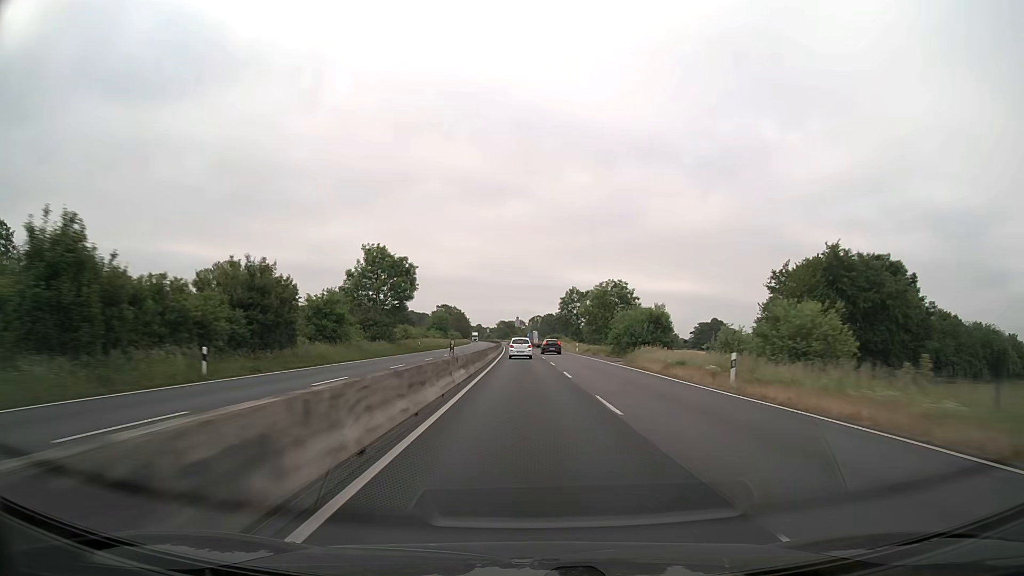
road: trunk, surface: asphalt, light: Day
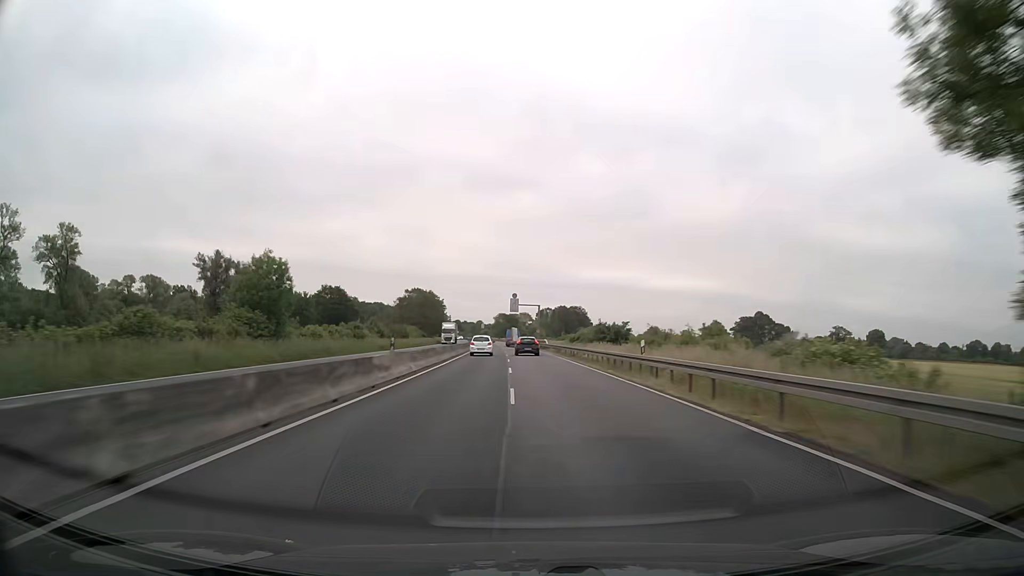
(+0.4, +94.8) m; 0°
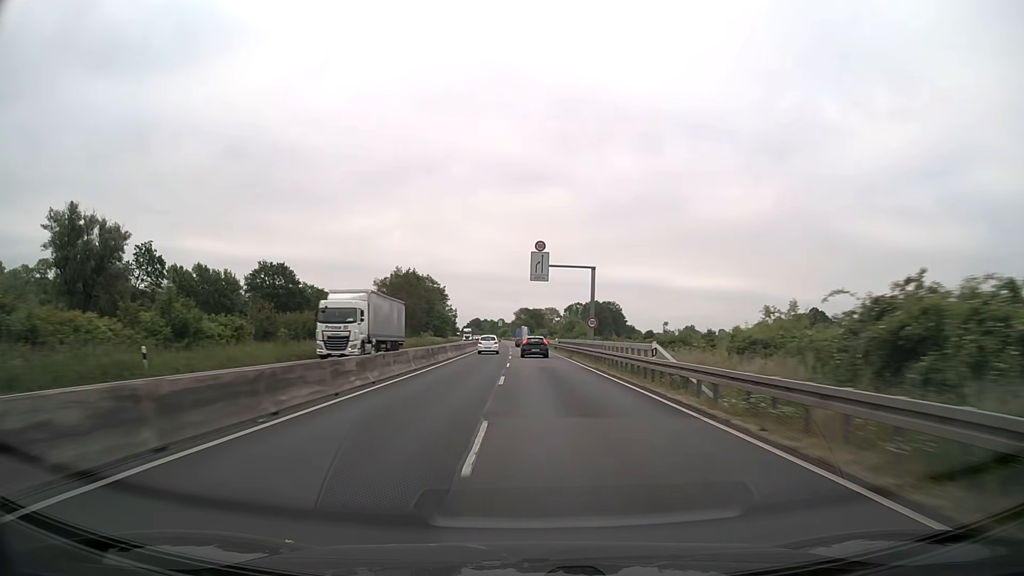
(-1.3, +54.6) m; -2°
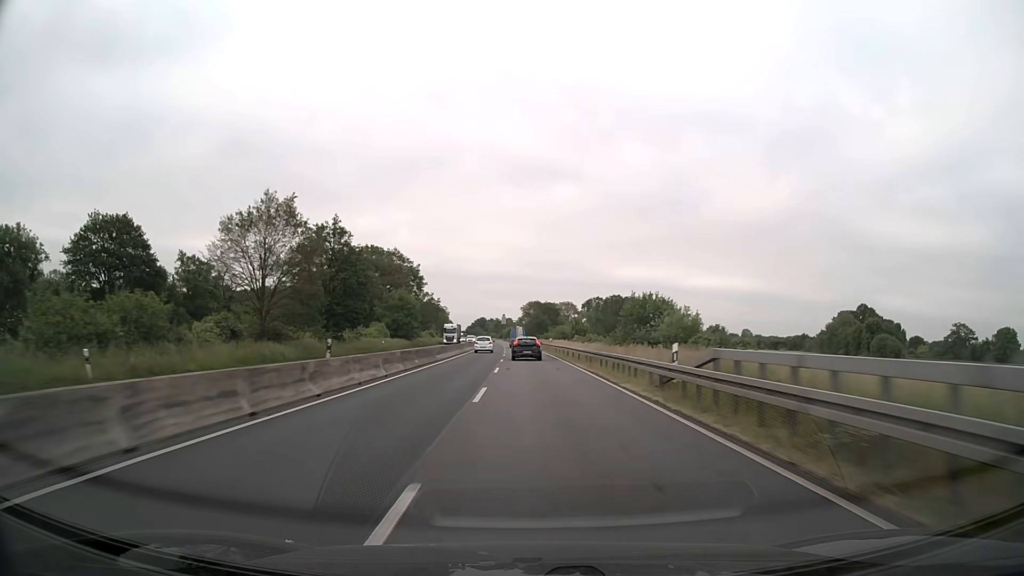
(-0.3, +52.3) m; -1°
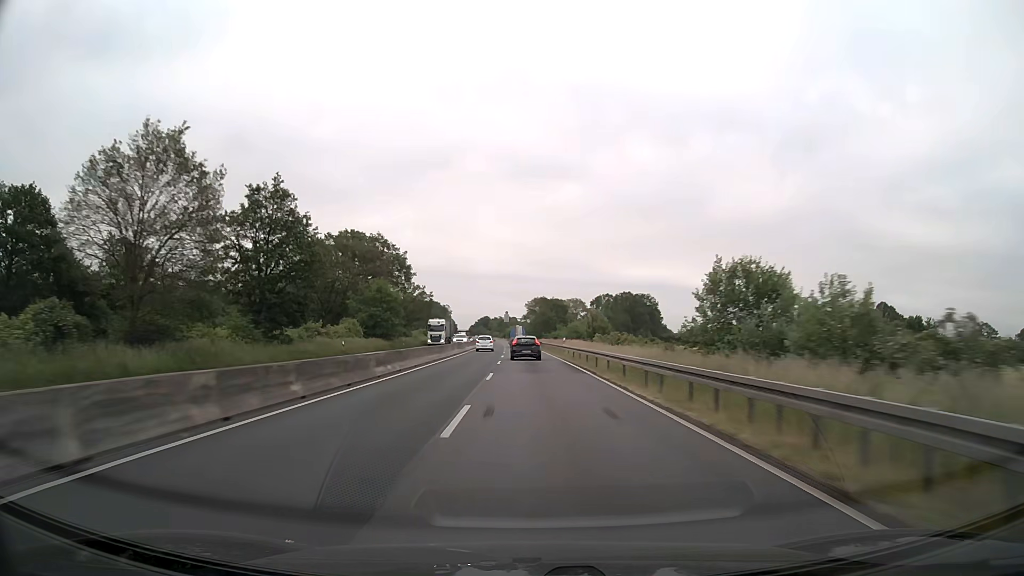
(0.0, +17.0) m; 0°
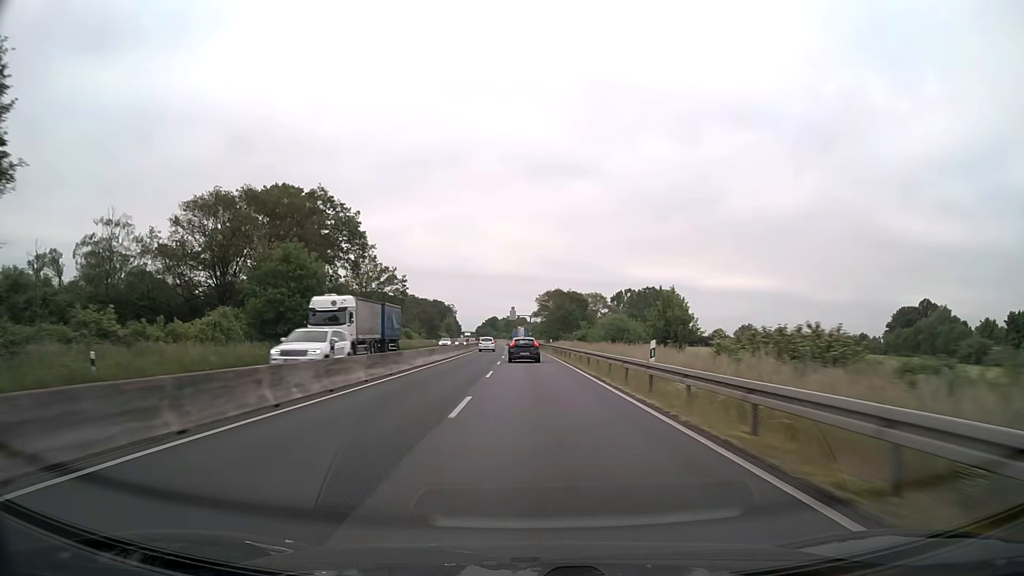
(-0.2, +33.5) m; -1°
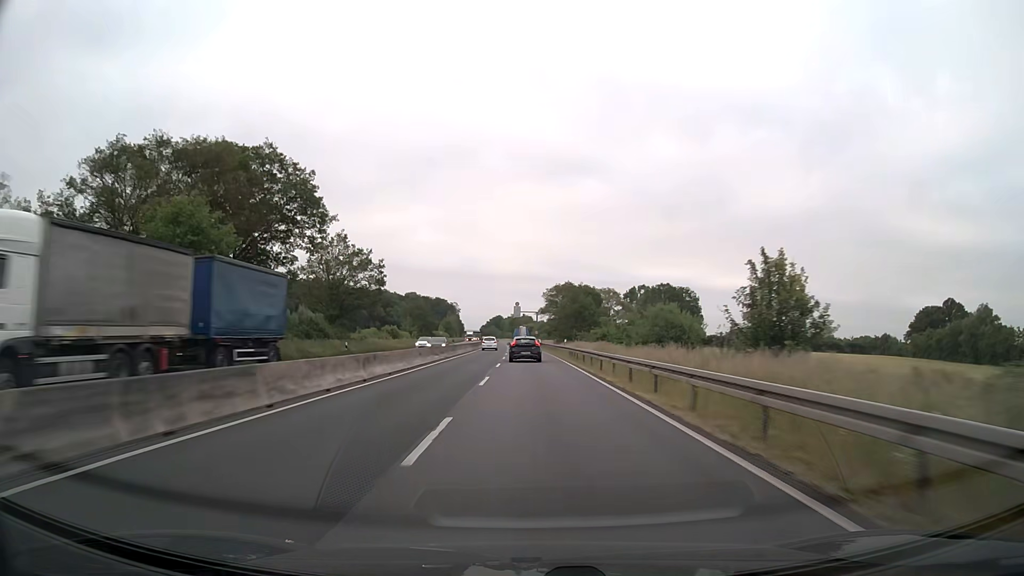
(-0.1, +16.5) m; 0°
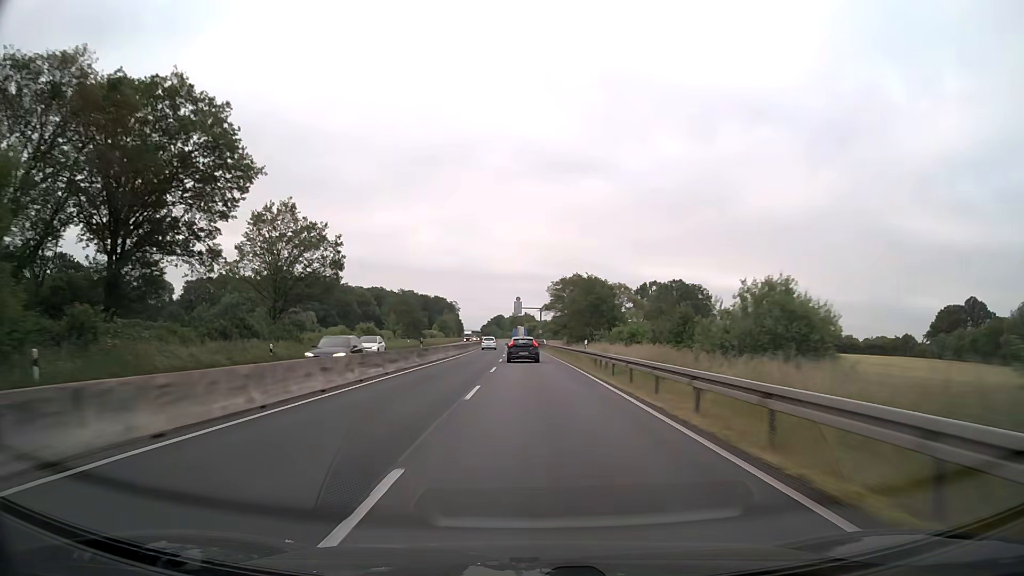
(0.0, +16.3) m; 0°
(0, +10) (0, +20) (0, +30) (0, +40) (0, +50) (-1, +60) (-1, +70) (-1, +80) (-1, +90) (-2, +100) m
